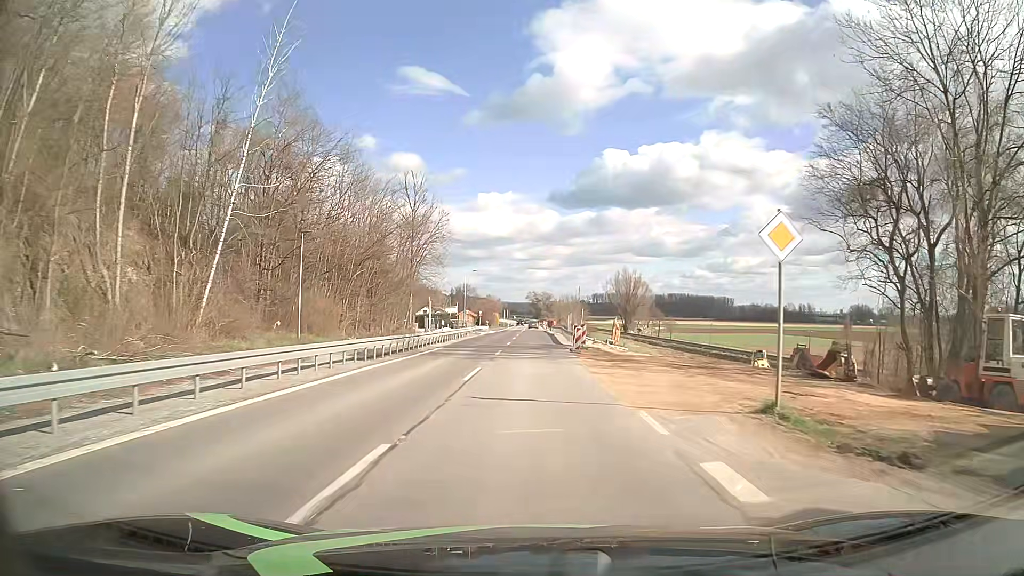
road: secondary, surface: asphalt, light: Day
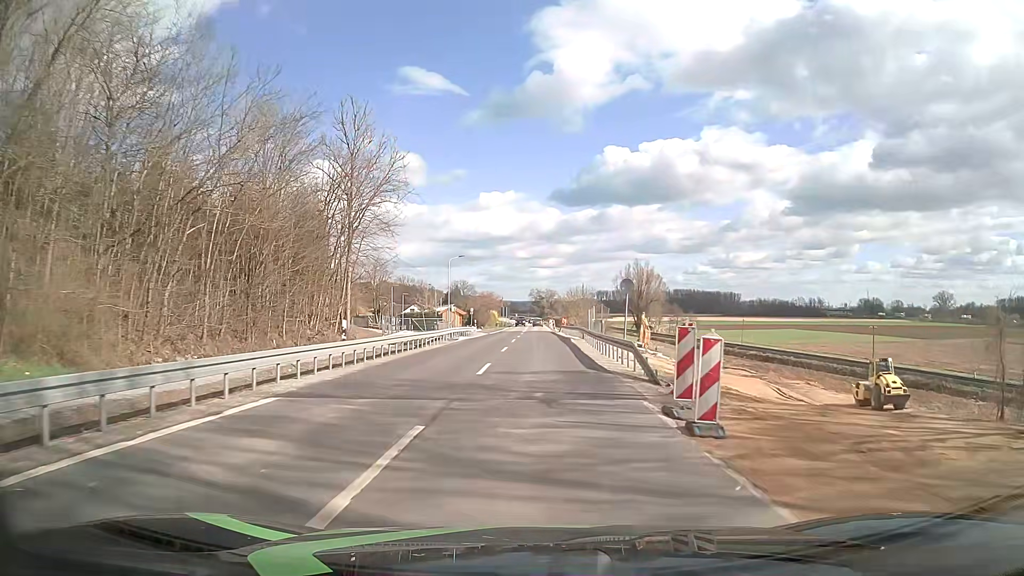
(-0.1, +23.2) m; 0°
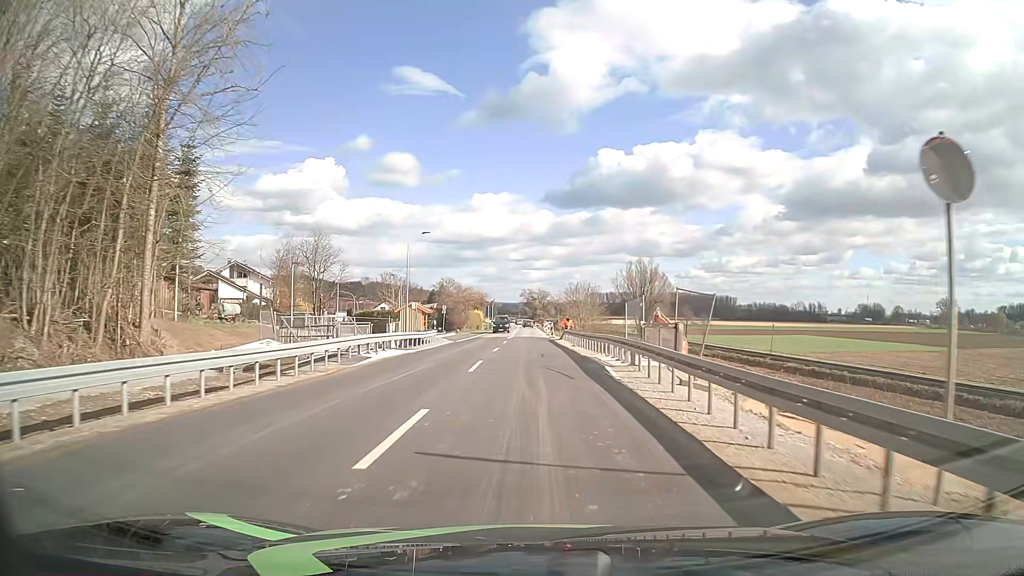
(+0.1, +23.0) m; +1°
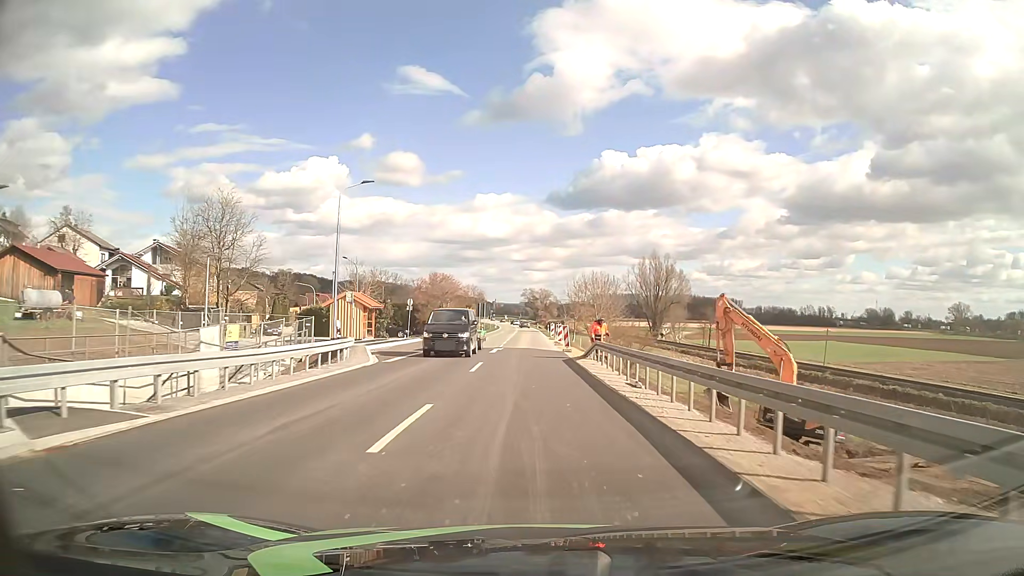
(0.0, +22.9) m; 0°
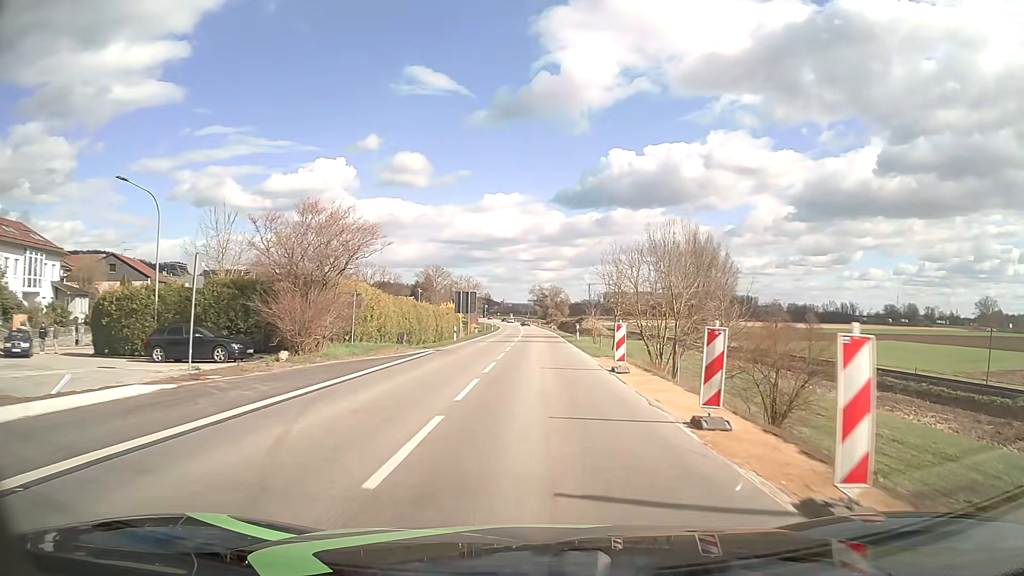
(-0.6, +38.2) m; -1°
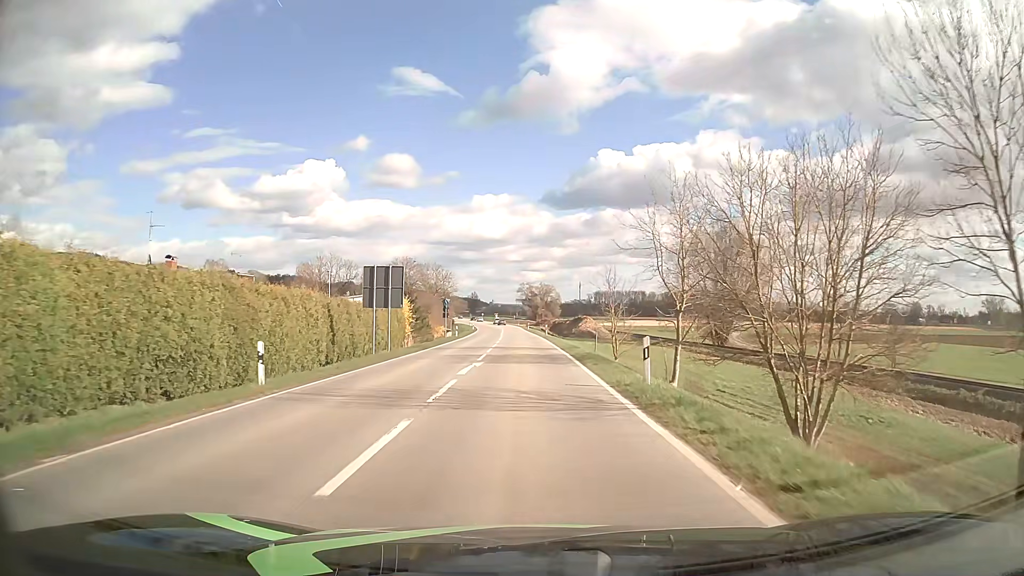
(+0.4, +30.4) m; +1°
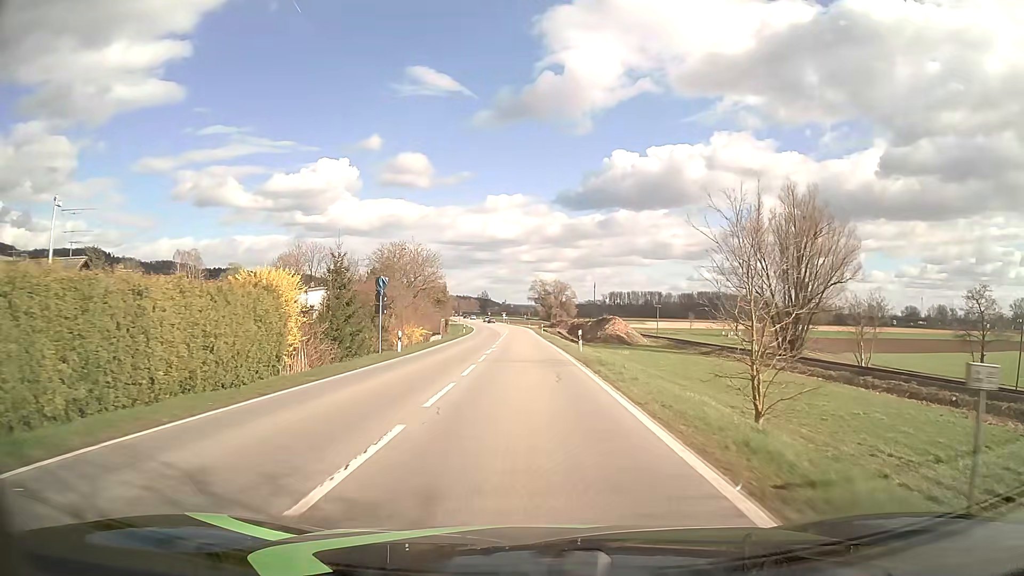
(-0.3, +30.5) m; -1°
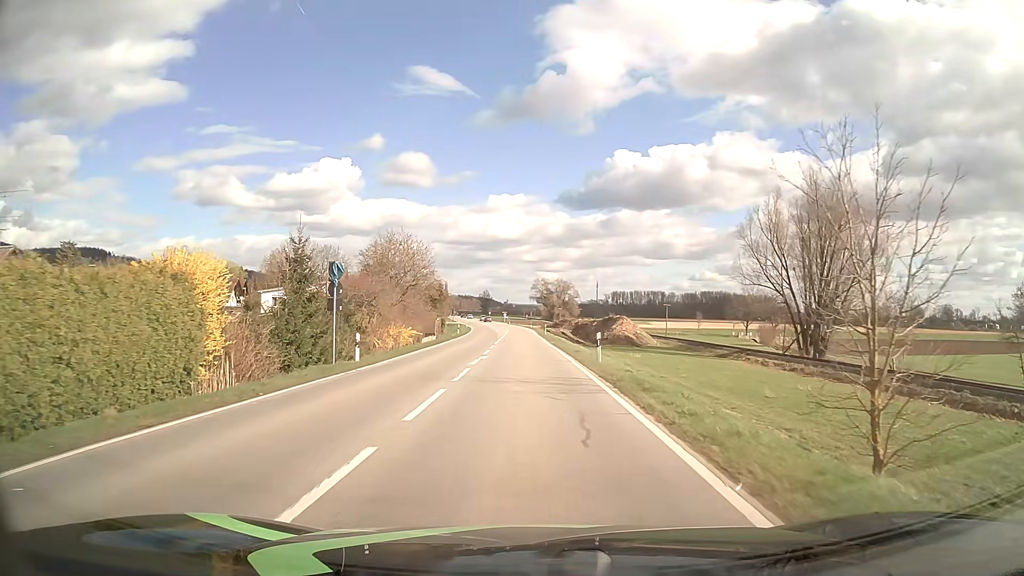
(0.0, +7.6) m; 0°
(0, +10) (0, +20) (0, +30) (0, +40) (-1, +50) (-1, +60) (-1, +70) (-1, +80) (-2, +90) (-2, +100) m
